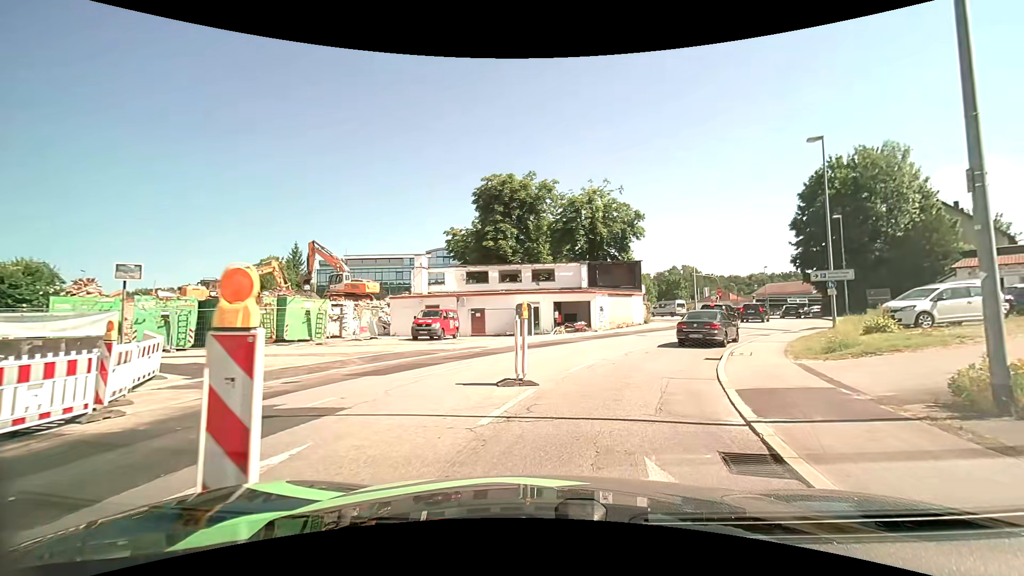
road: tertiary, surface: asphalt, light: Day
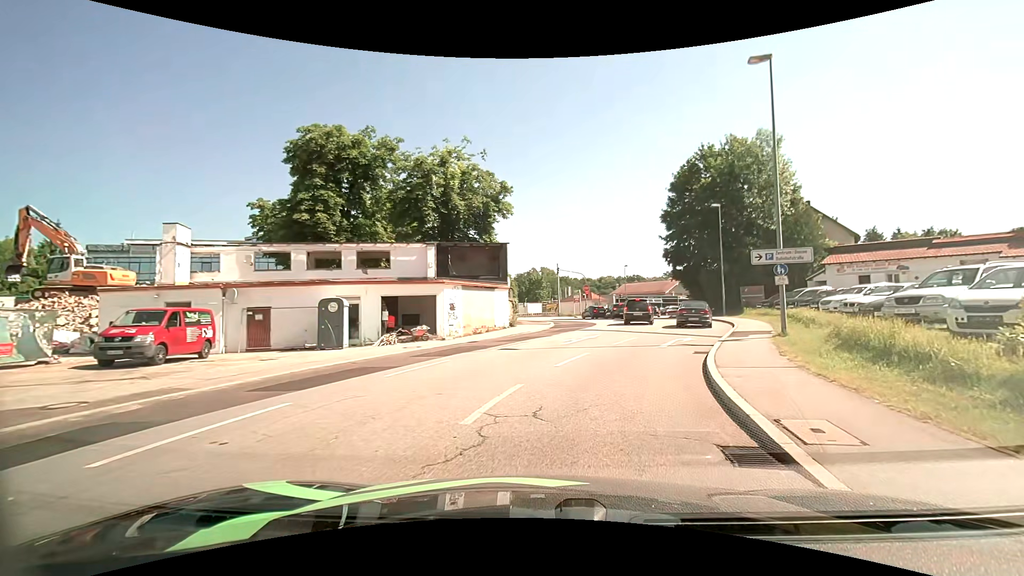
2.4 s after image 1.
(+1.5, +11.7) m; +15°
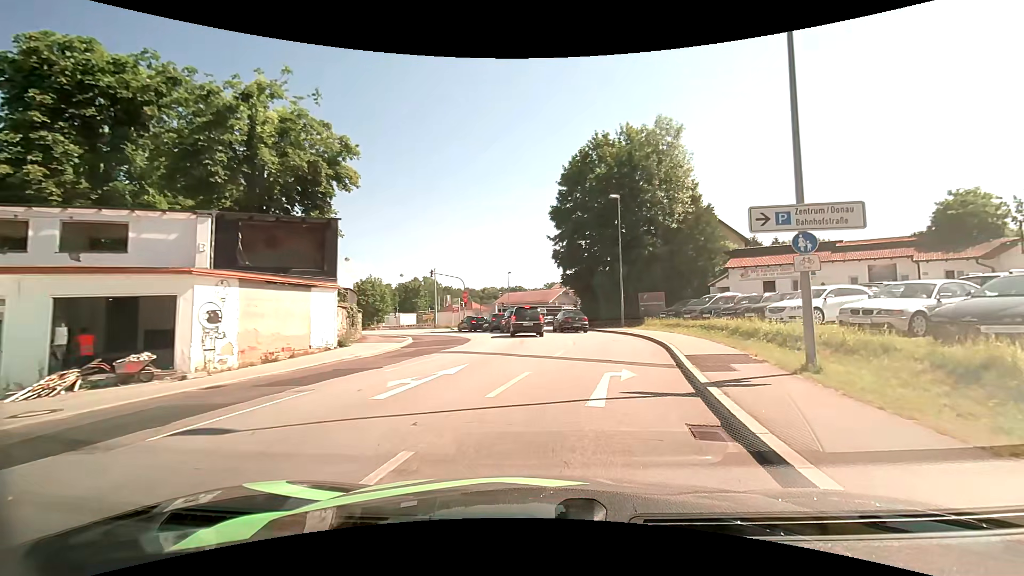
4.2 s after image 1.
(+1.2, +10.0) m; +13°
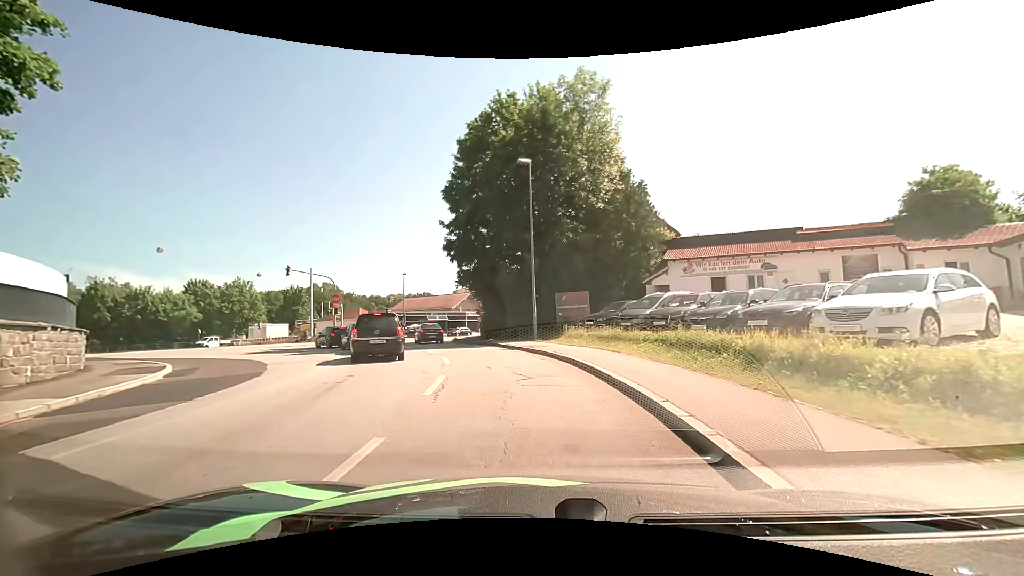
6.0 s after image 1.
(+1.3, +11.1) m; +11°
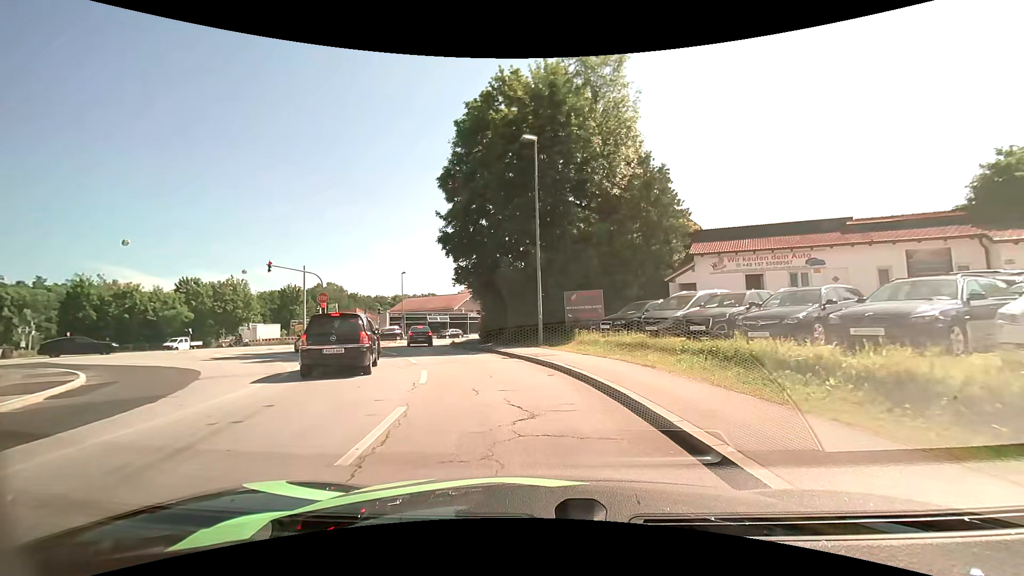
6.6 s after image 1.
(0.0, +3.9) m; -1°
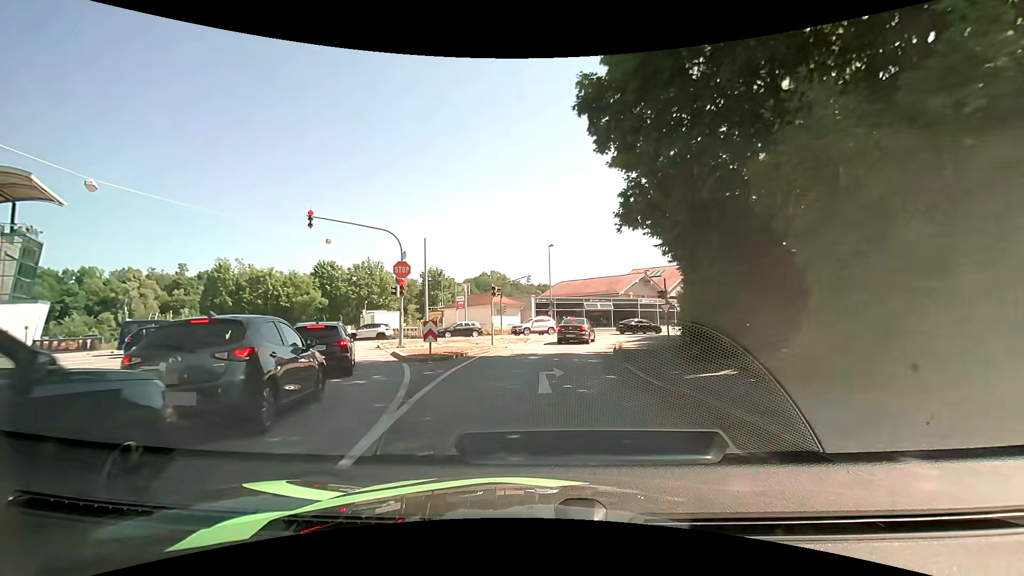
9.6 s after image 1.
(-2.5, +18.6) m; -19°
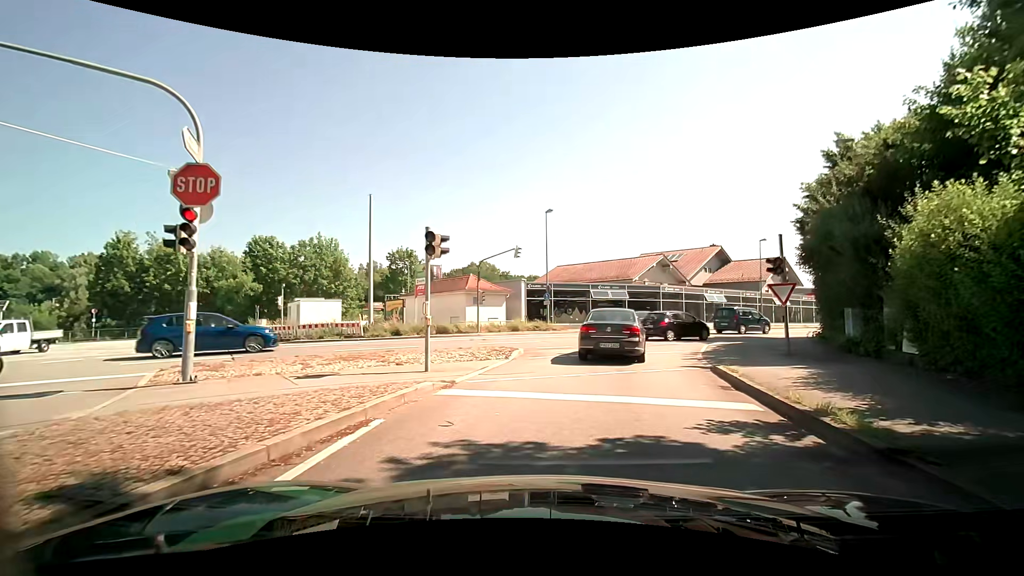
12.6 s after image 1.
(-0.2, +14.9) m; +1°
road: tertiary_link
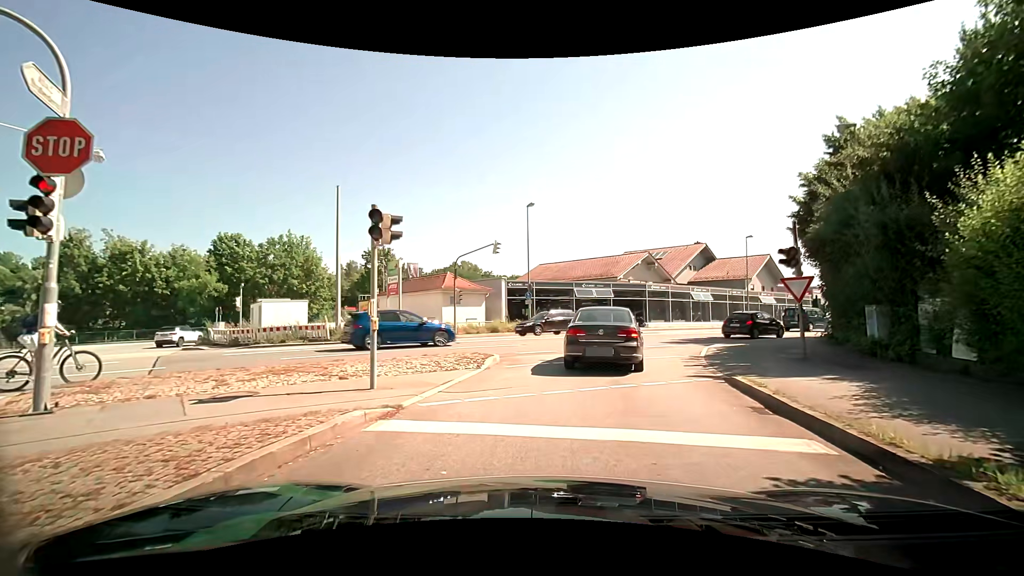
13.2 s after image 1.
(+0.1, +2.3) m; +2°
